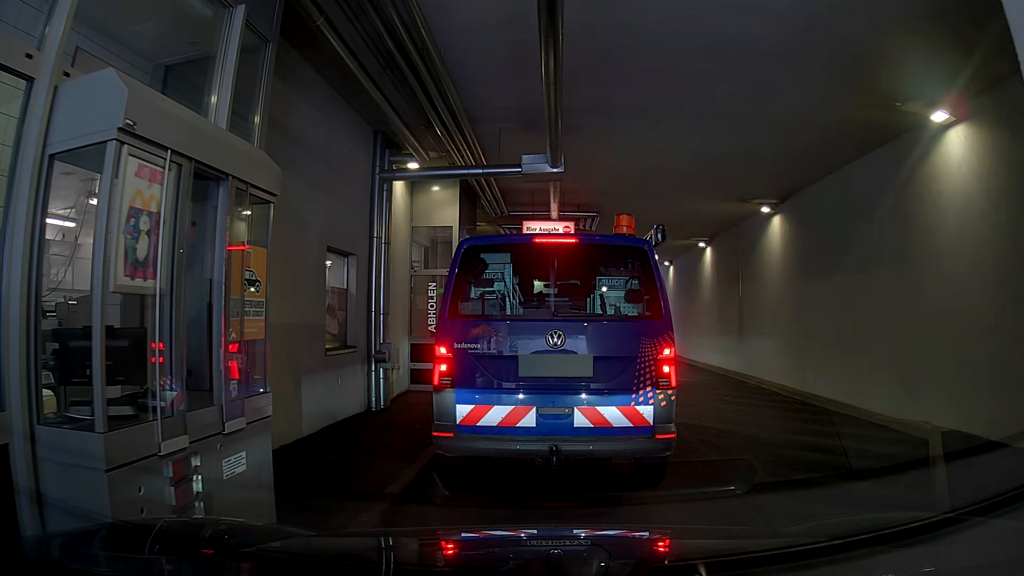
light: Day
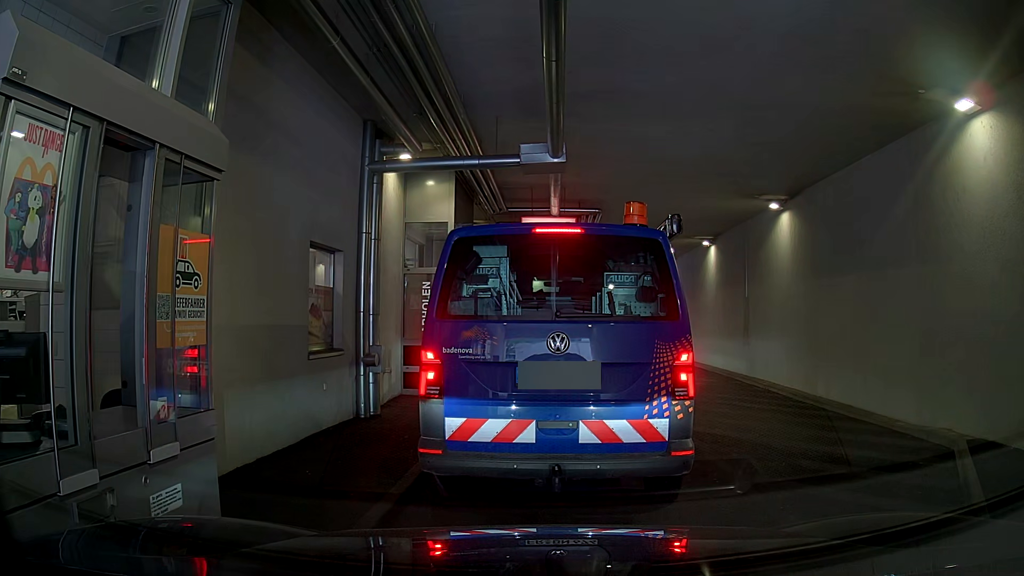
(0.0, +0.5) m; 0°
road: residential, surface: asphalt
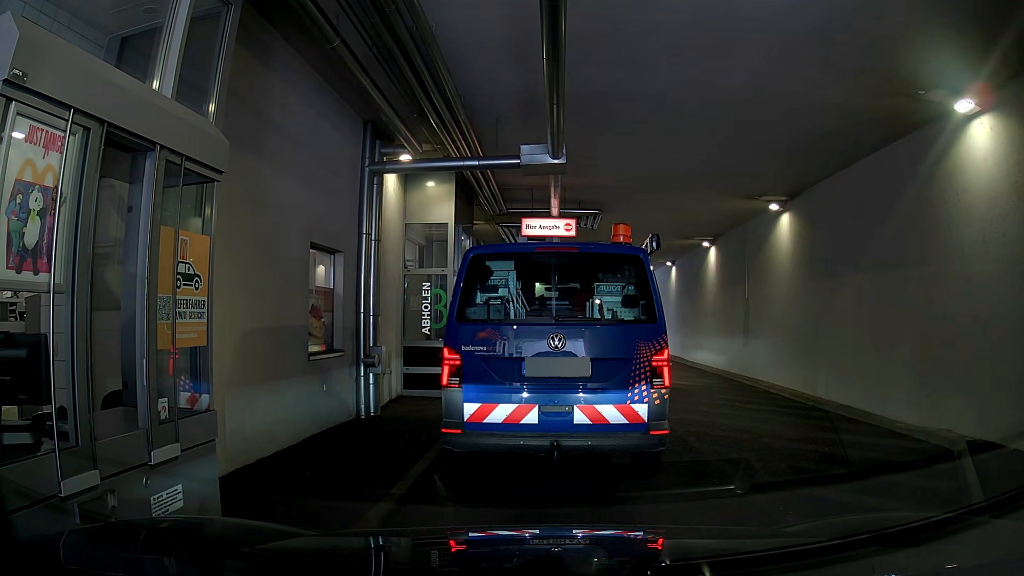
(0.0, +0.1) m; 0°
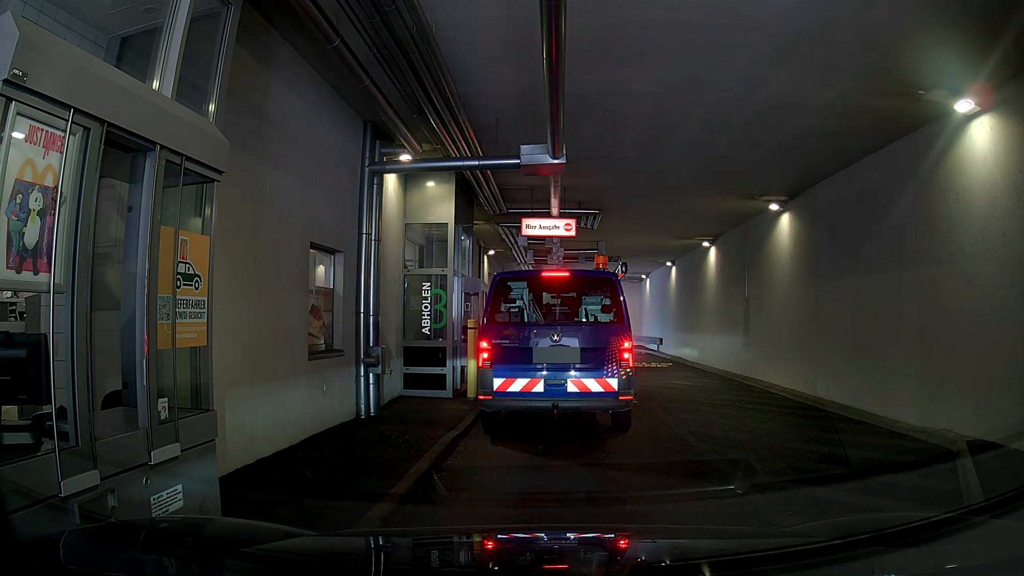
(0.0, 0.0) m; 0°
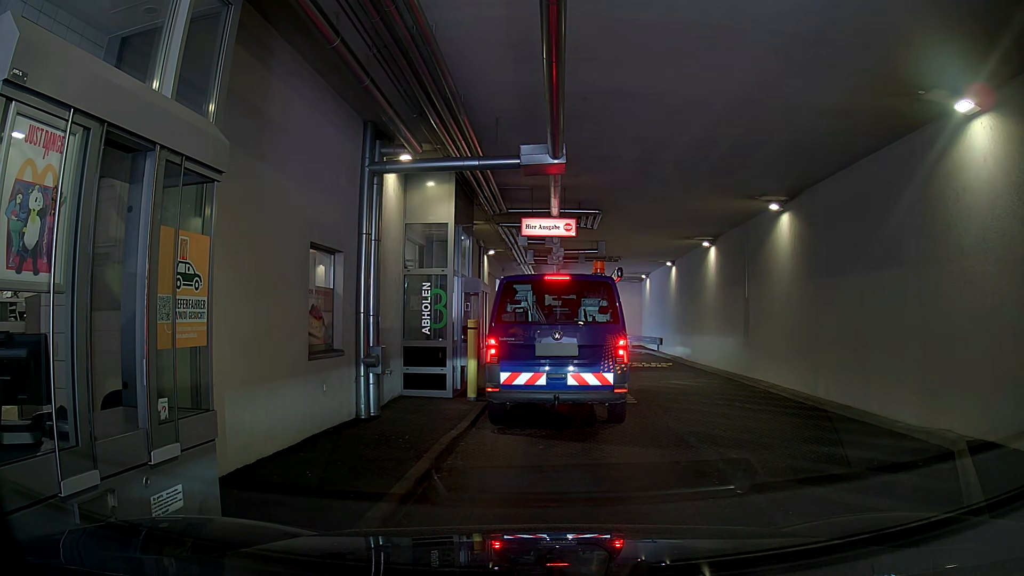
(0.0, 0.0) m; 0°
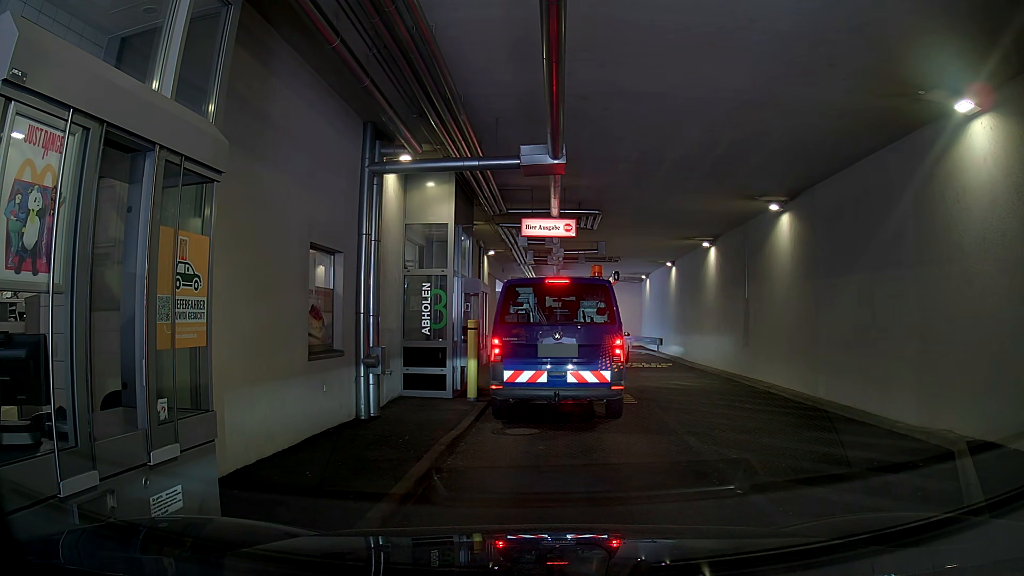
(0.0, 0.0) m; 0°
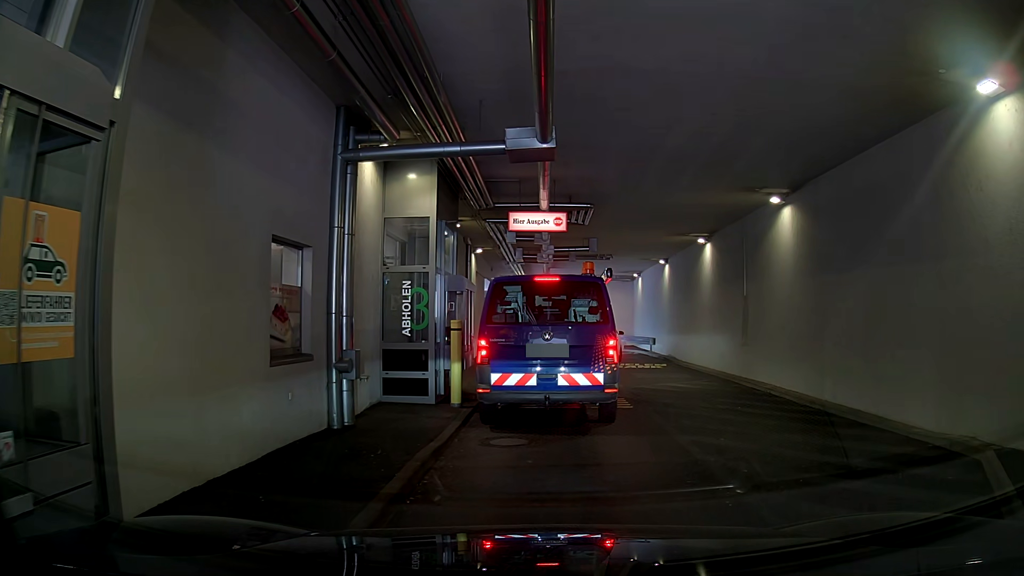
(0.0, +0.8) m; 0°
